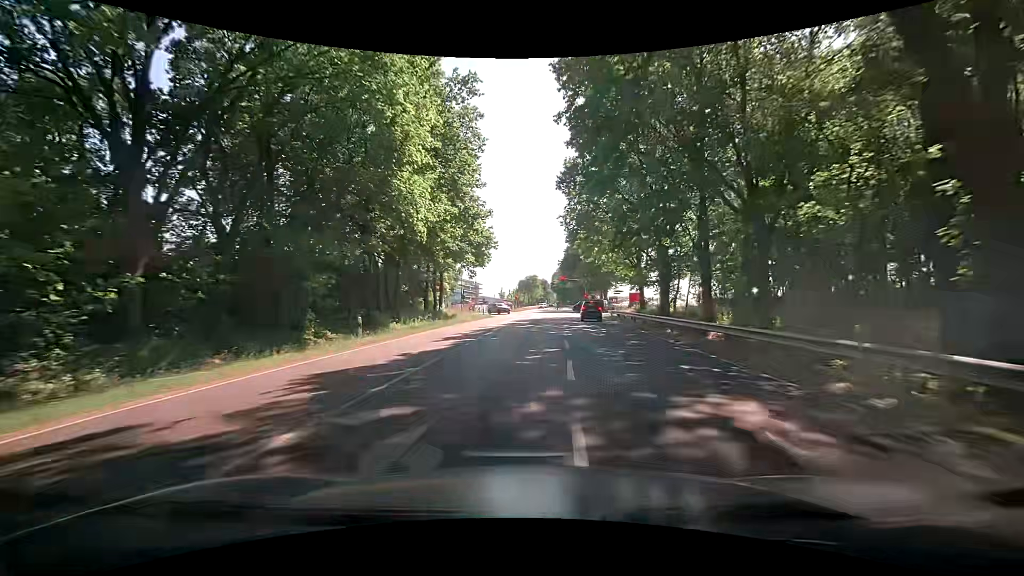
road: primary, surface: asphalt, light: Day
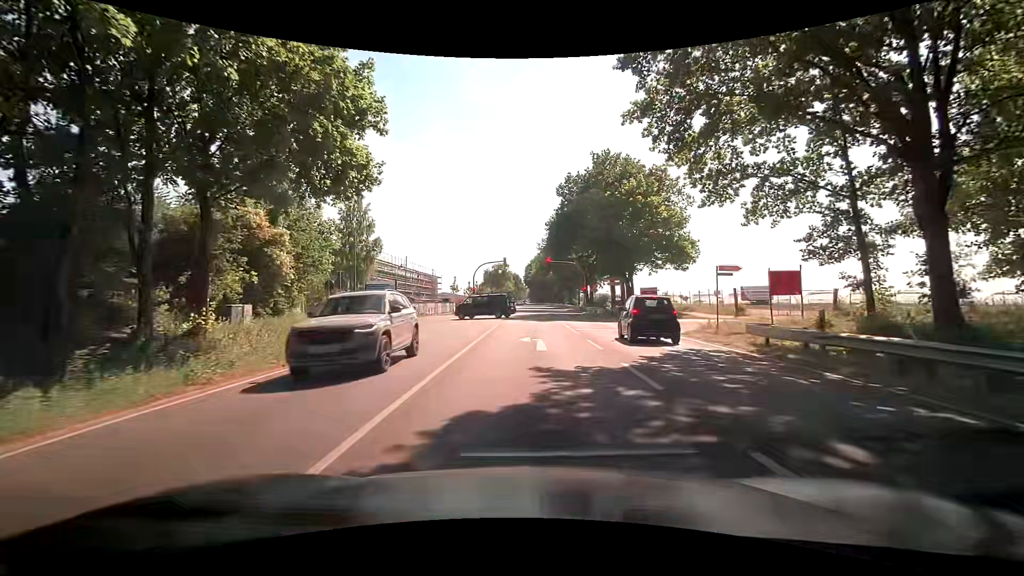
(+0.4, +36.8) m; +3°
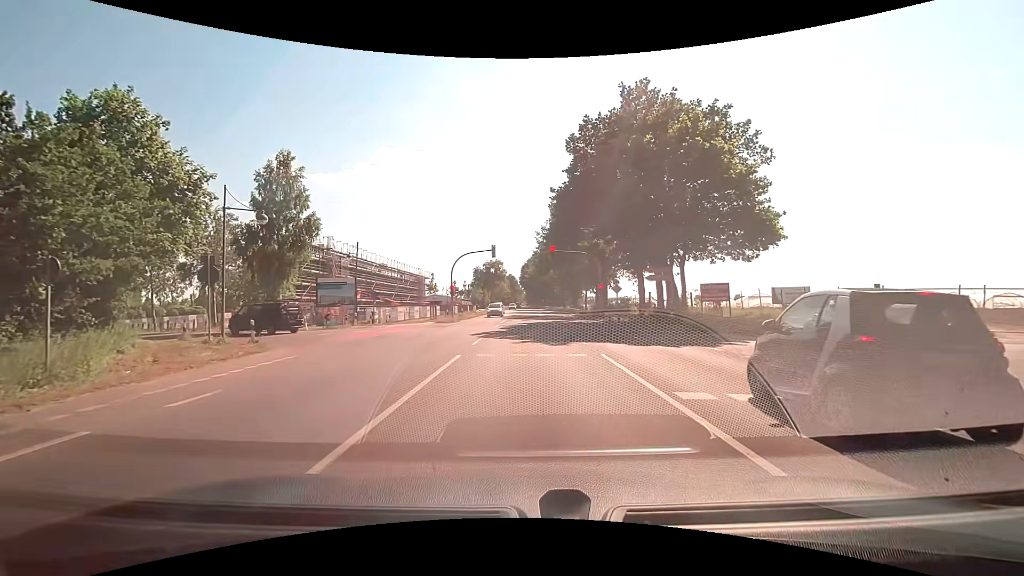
(-0.1, +15.2) m; 0°
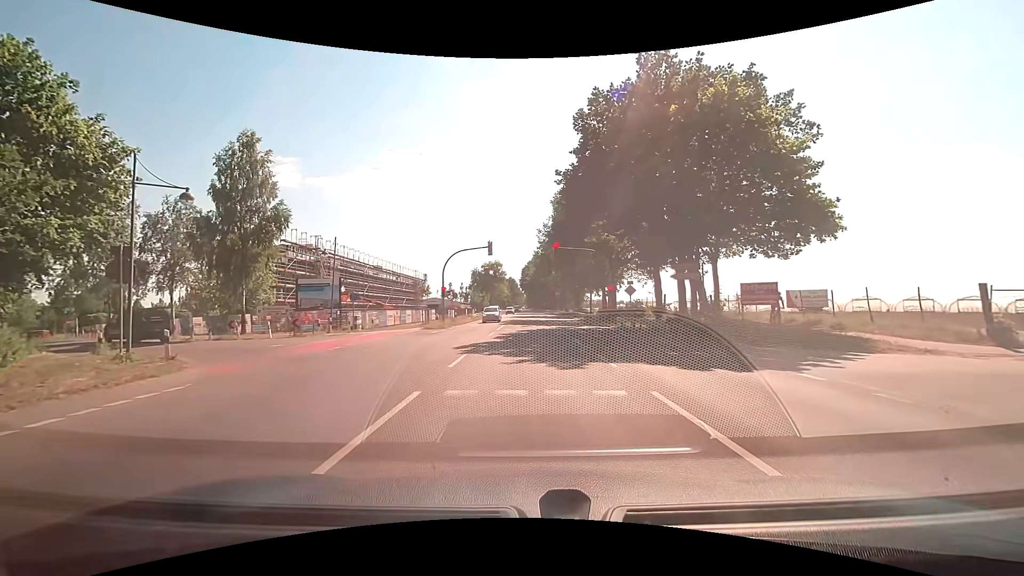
(0.0, +5.0) m; +1°
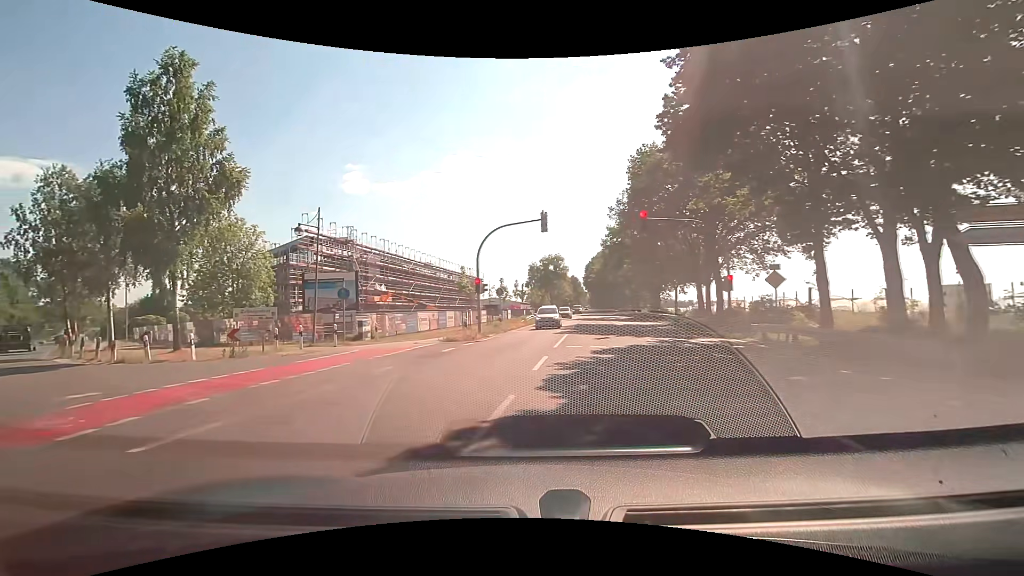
(-0.6, +12.9) m; -8°
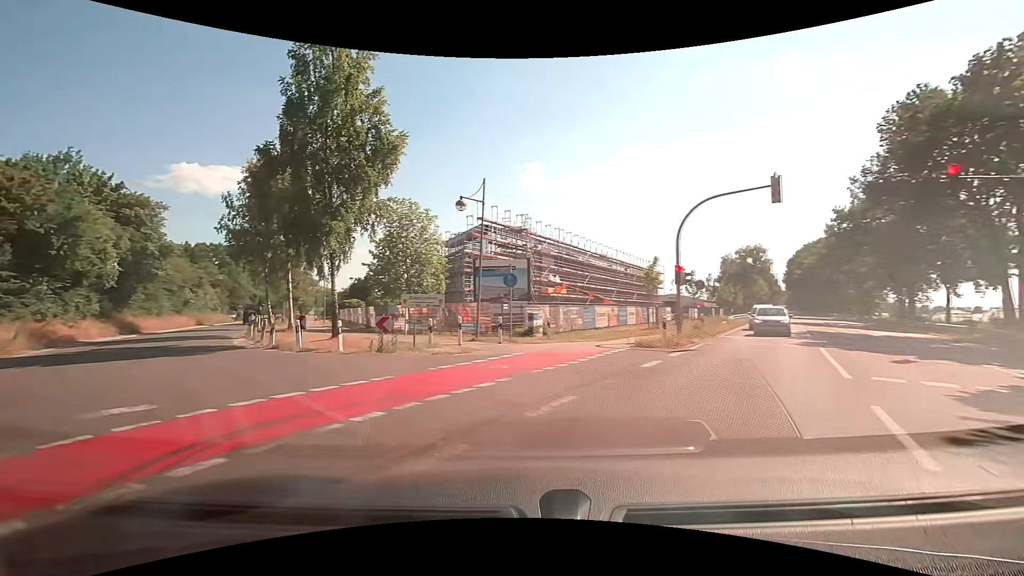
(-0.9, +5.7) m; -20°
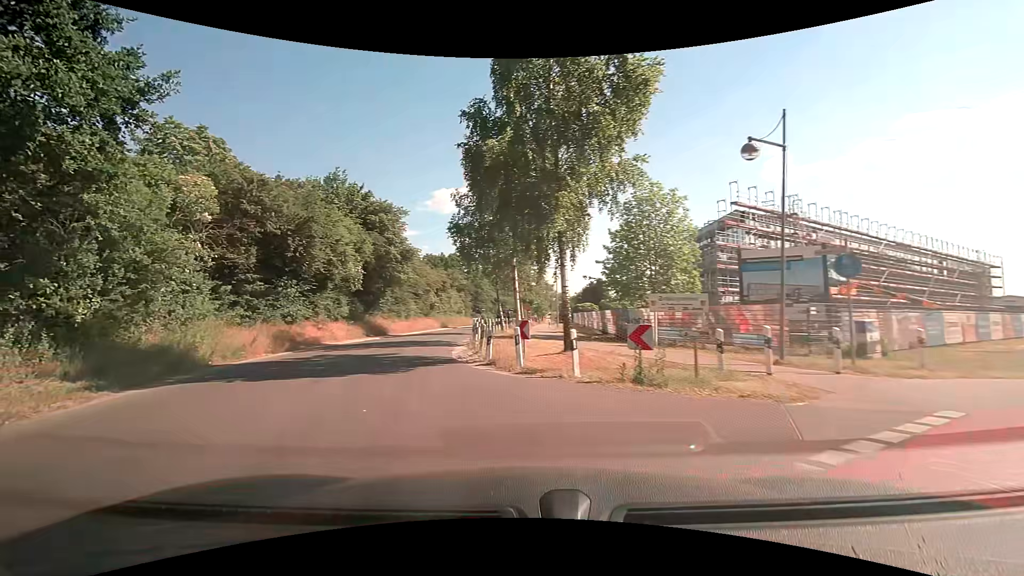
(-1.4, +6.4) m; -25°
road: tertiary
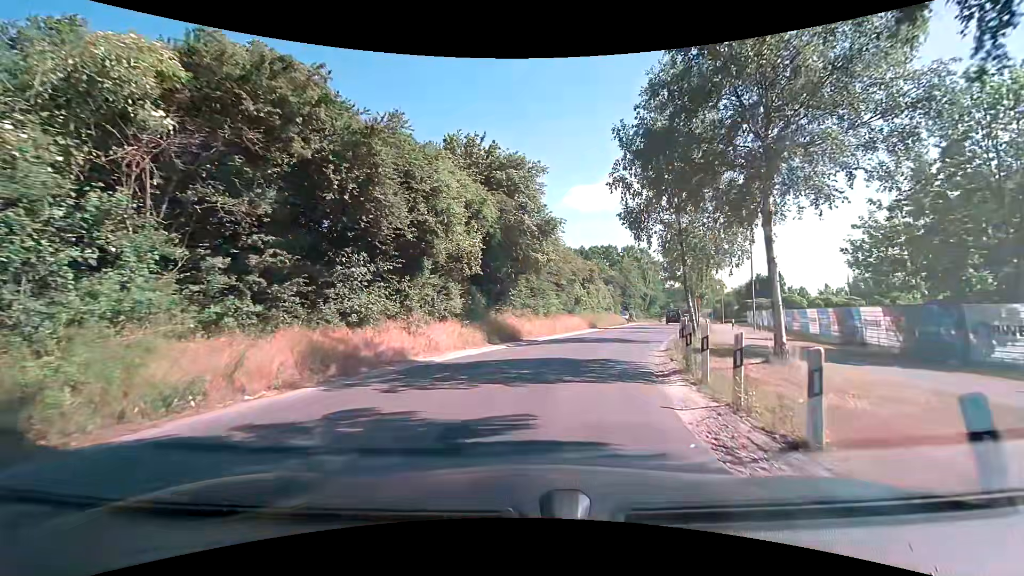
(-2.3, +11.0) m; -16°
(+1, +10) (+3, +20) (+6, +29) (+10, +39) (+13, +48) (+16, +58) (+19, +67) (+22, +77) (+25, +86) (+29, +96) m
